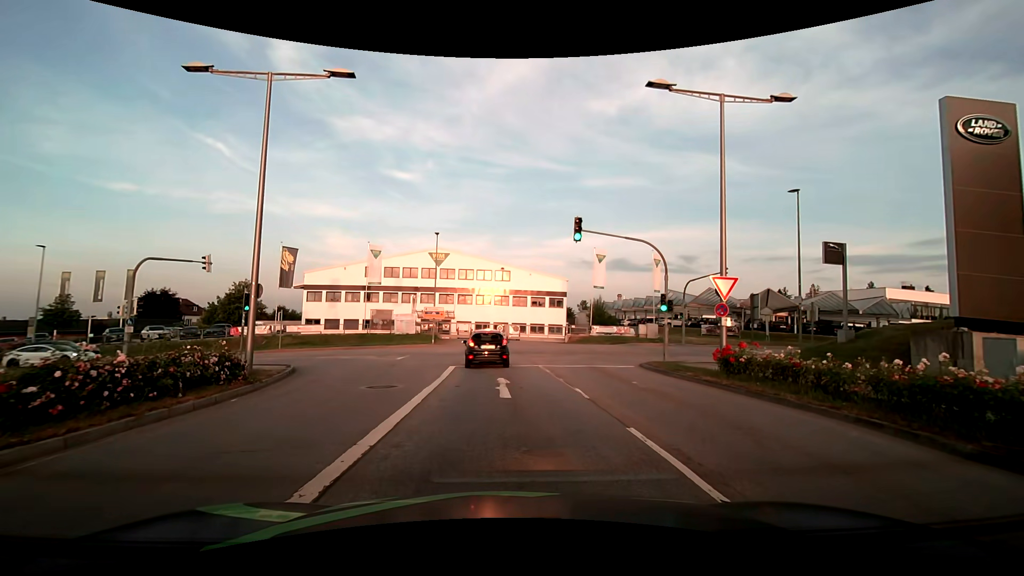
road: secondary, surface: asphalt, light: Day
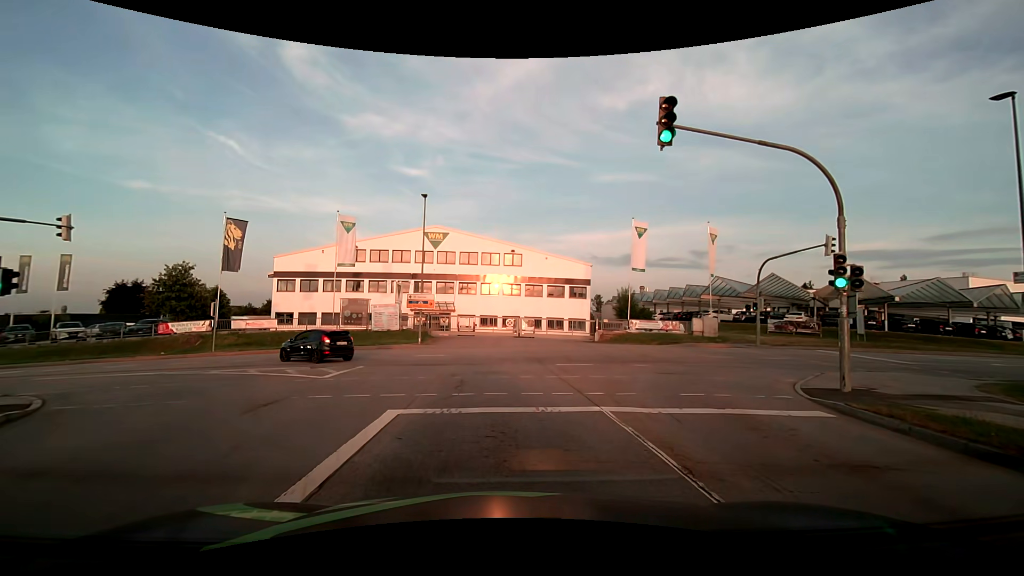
(-0.1, +12.1) m; 0°
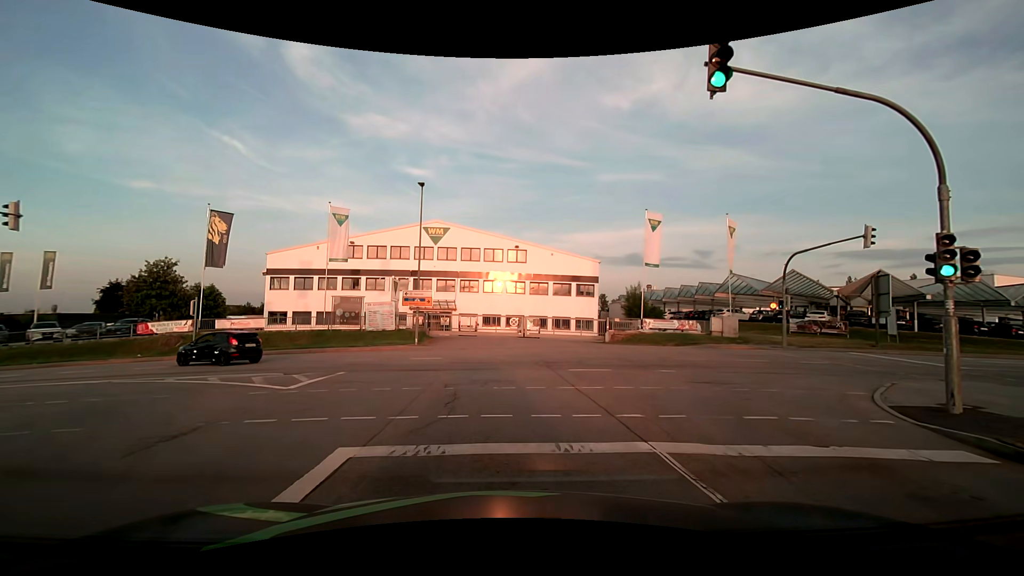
(-0.1, +2.7) m; -1°
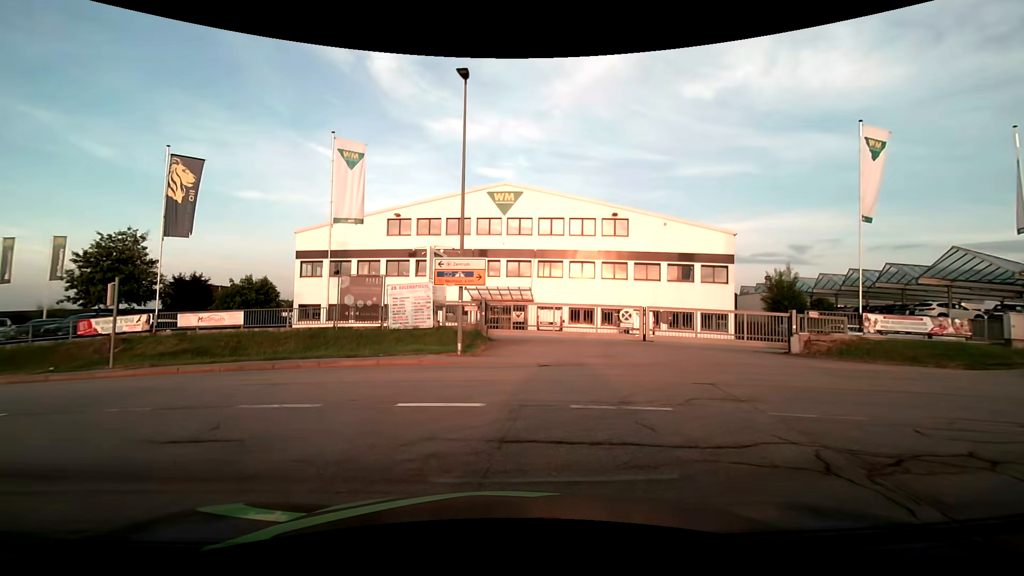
(-1.0, +14.3) m; -9°
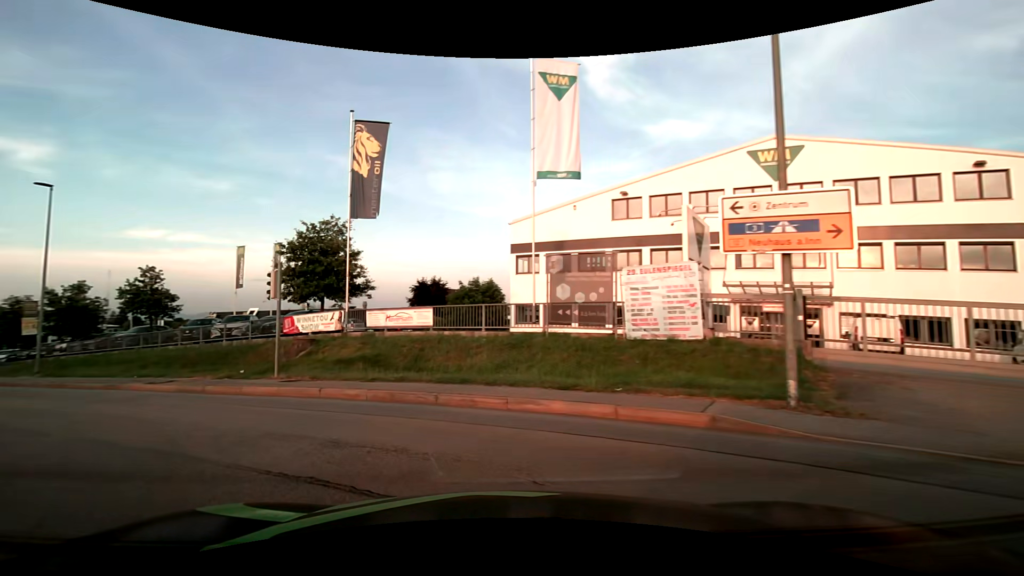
(-1.6, +8.9) m; -26°
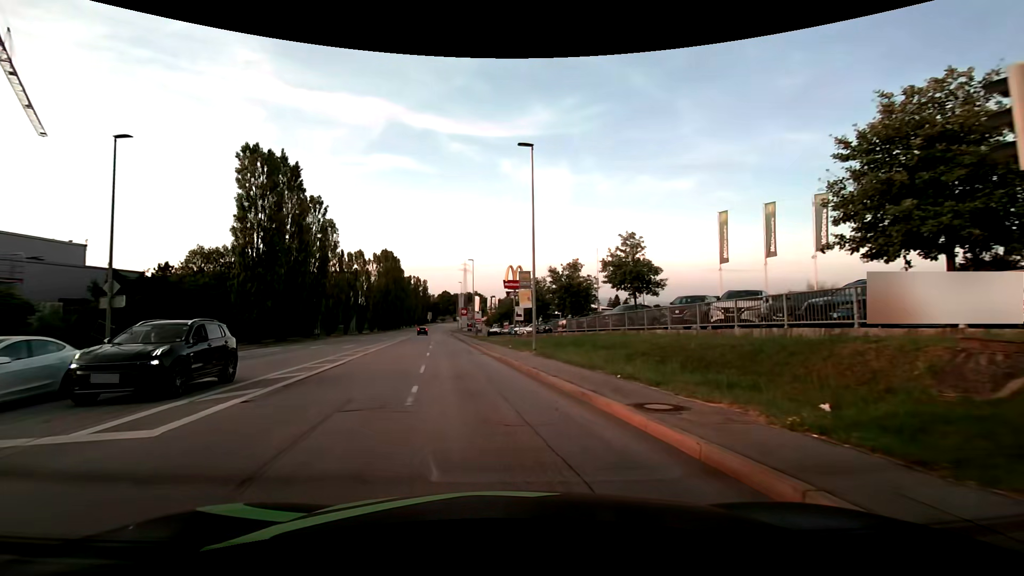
(-5.6, +10.9) m; -50°
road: tertiary
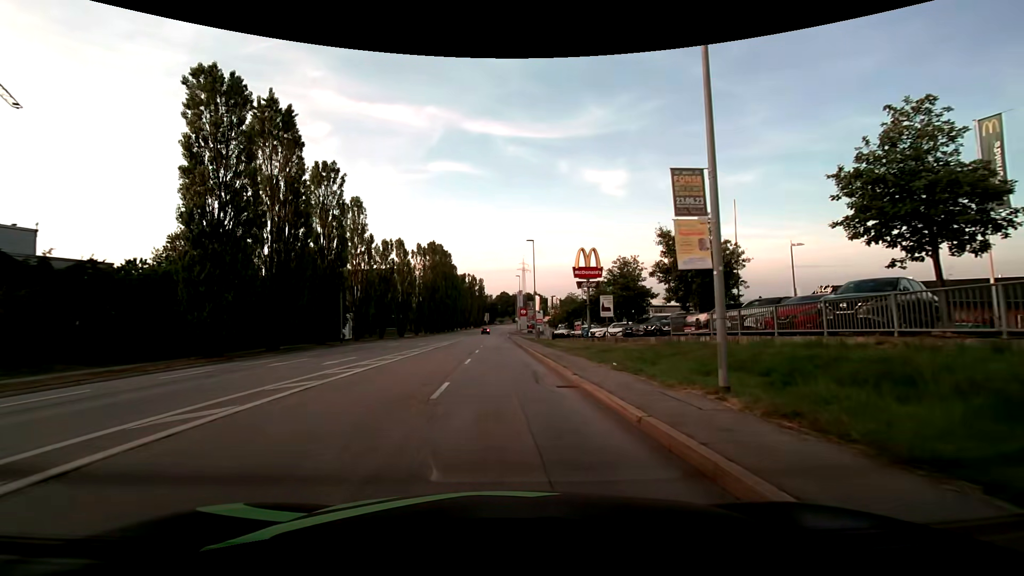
(-1.0, +15.5) m; -7°
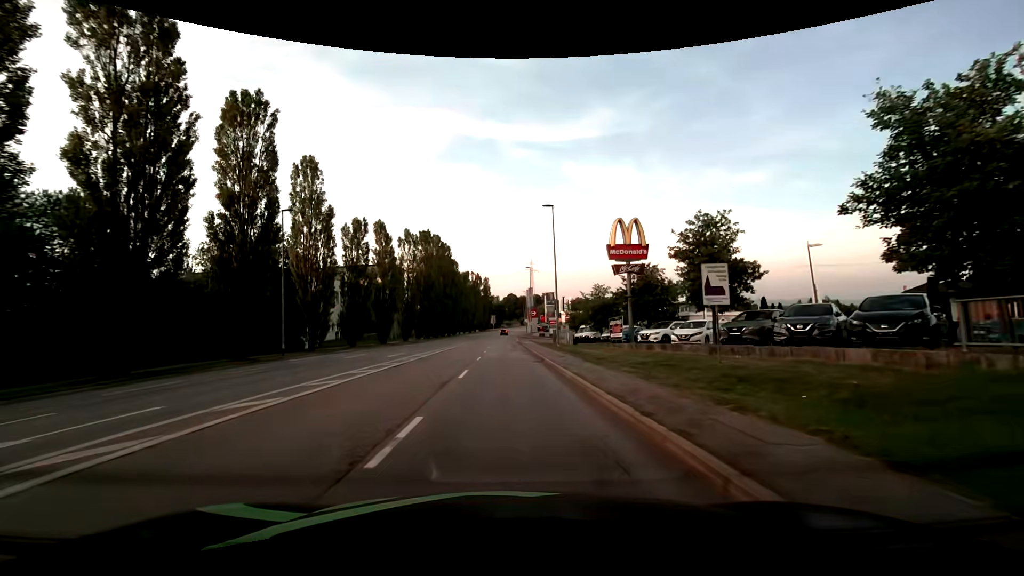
(-0.1, +15.0) m; 0°
(0, +10) (0, +20) (0, +30) (-1, +40) (-1, +50) (-1, +60) (-1, +70) (-1, +80) (-1, +90) (-1, +100) m
